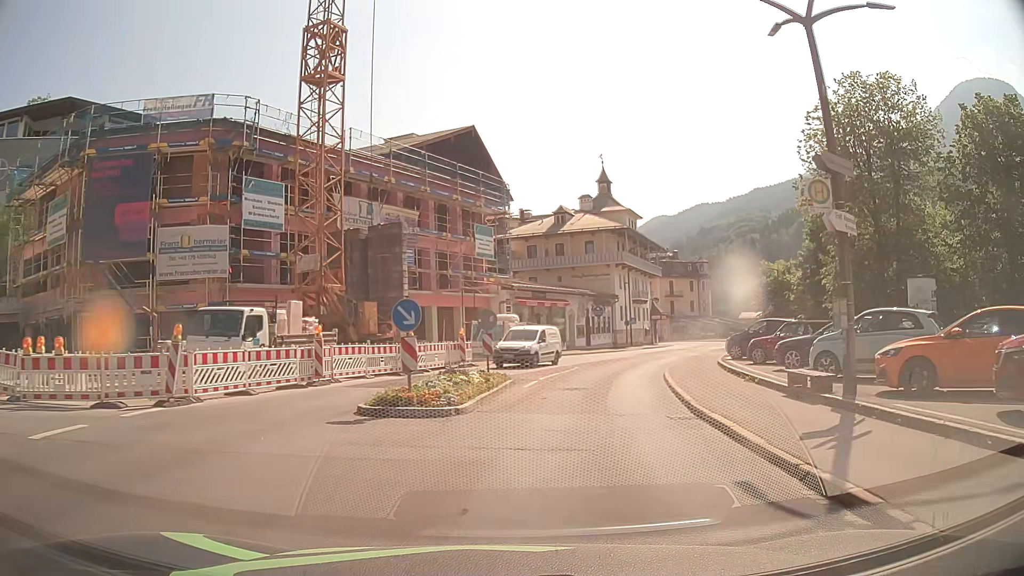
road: tertiary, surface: asphalt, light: Day
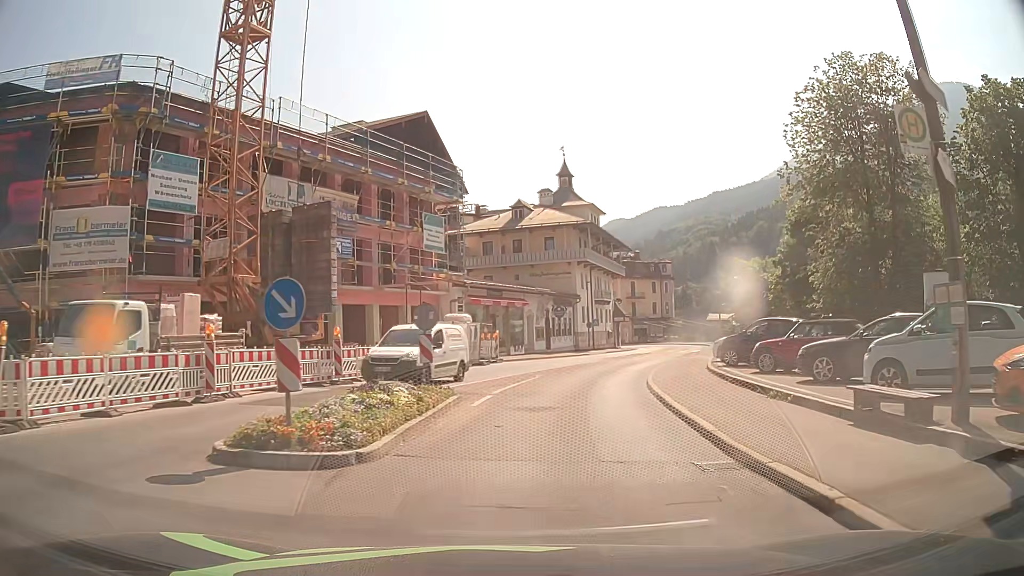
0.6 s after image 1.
(+0.2, +4.5) m; +4°
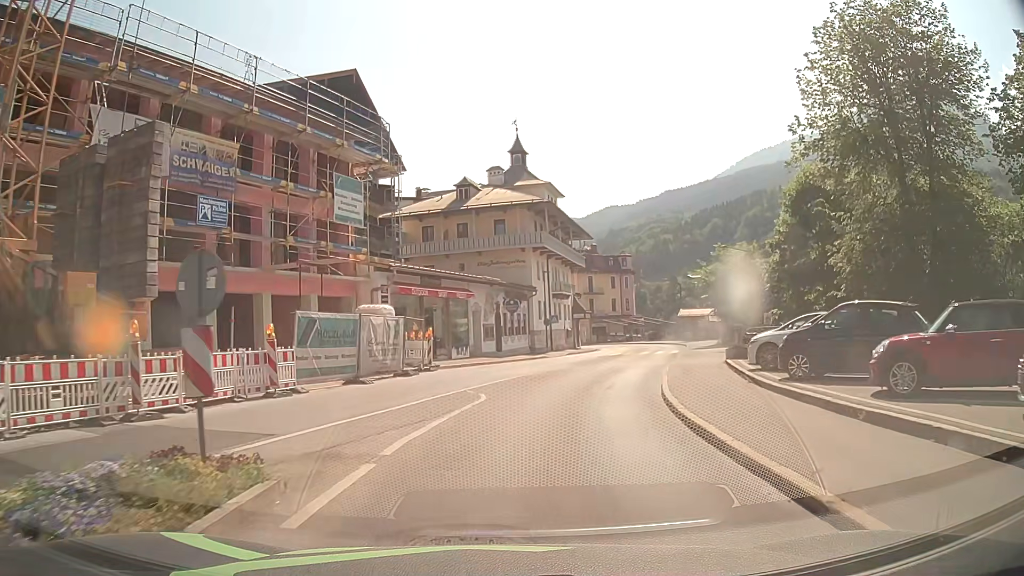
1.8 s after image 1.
(+0.4, +8.9) m; +3°
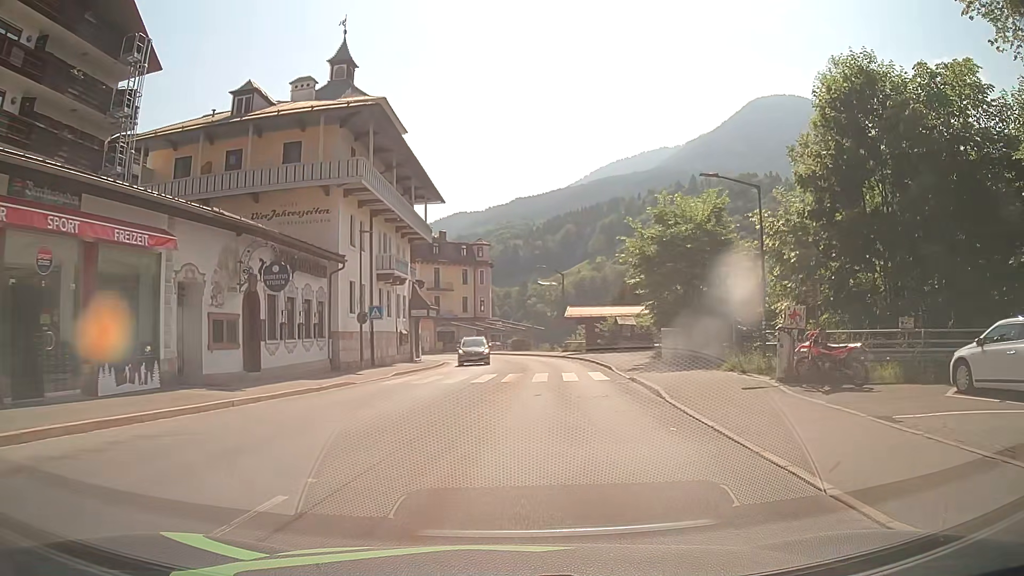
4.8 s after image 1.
(+2.6, +22.1) m; +15°
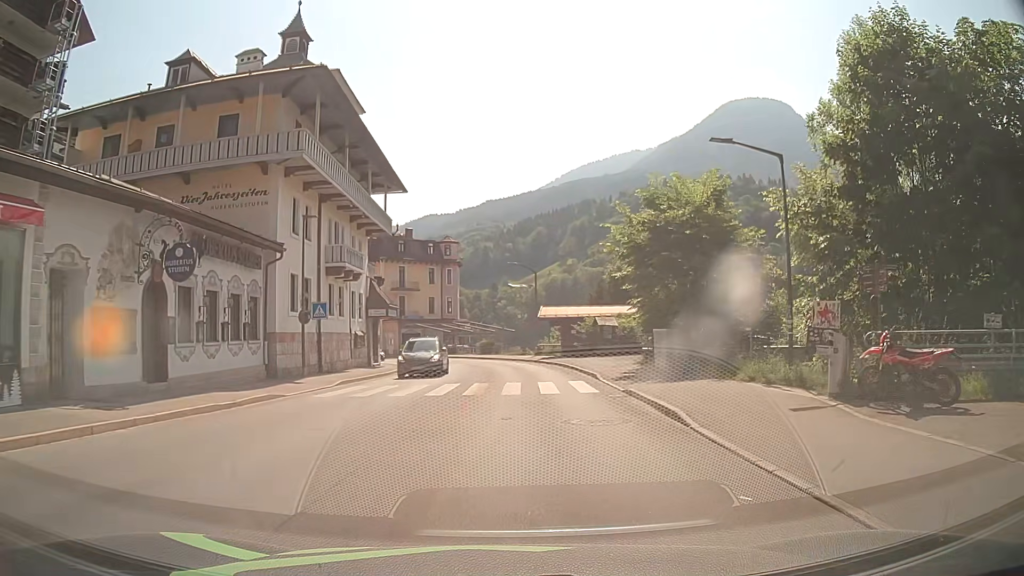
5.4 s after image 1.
(+0.1, +4.5) m; +2°
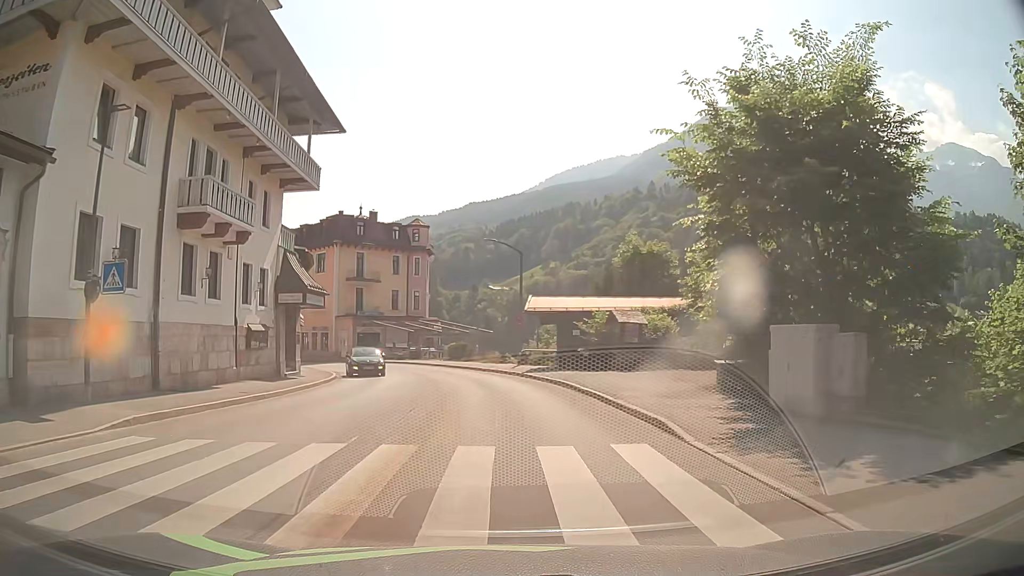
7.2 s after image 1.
(+0.3, +13.5) m; +2°
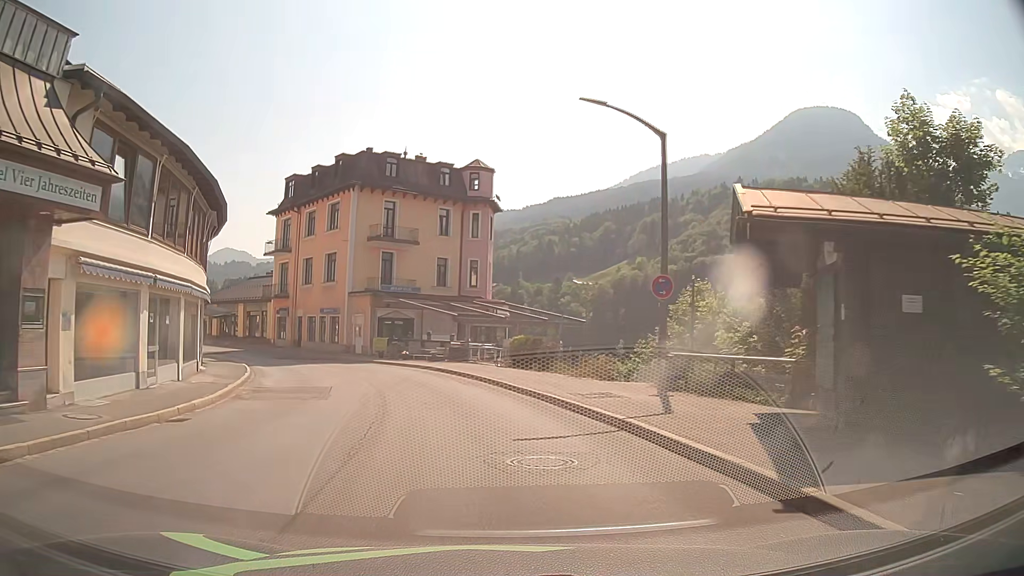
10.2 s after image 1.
(-0.7, +22.5) m; -7°
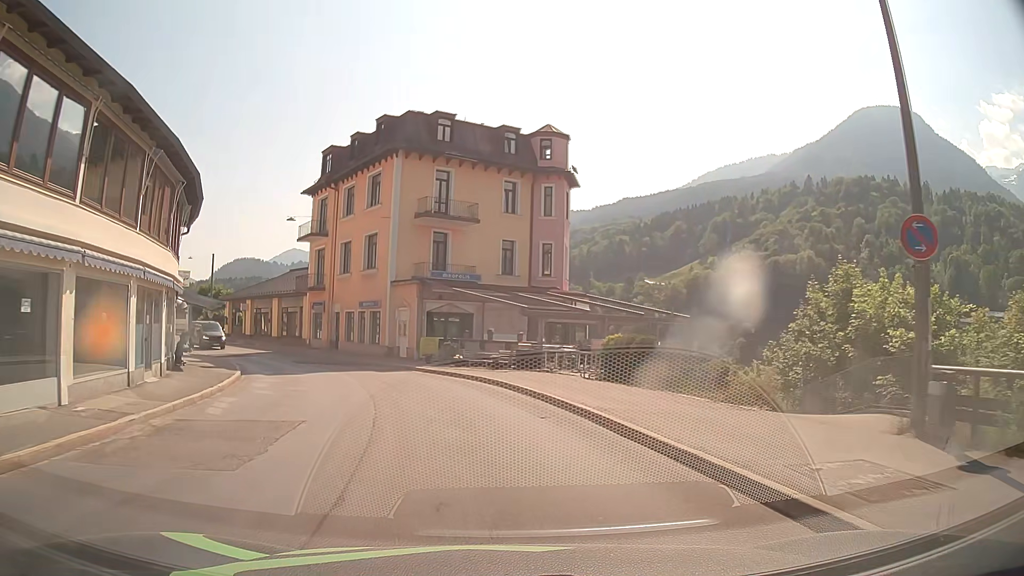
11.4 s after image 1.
(-0.4, +8.9) m; -6°
(-1, +10) (-3, +20) (-7, +29) (-12, +38) (-17, +46) (-24, +53) (-31, +60) (-39, +67) (-47, +72) (-56, +77) m
